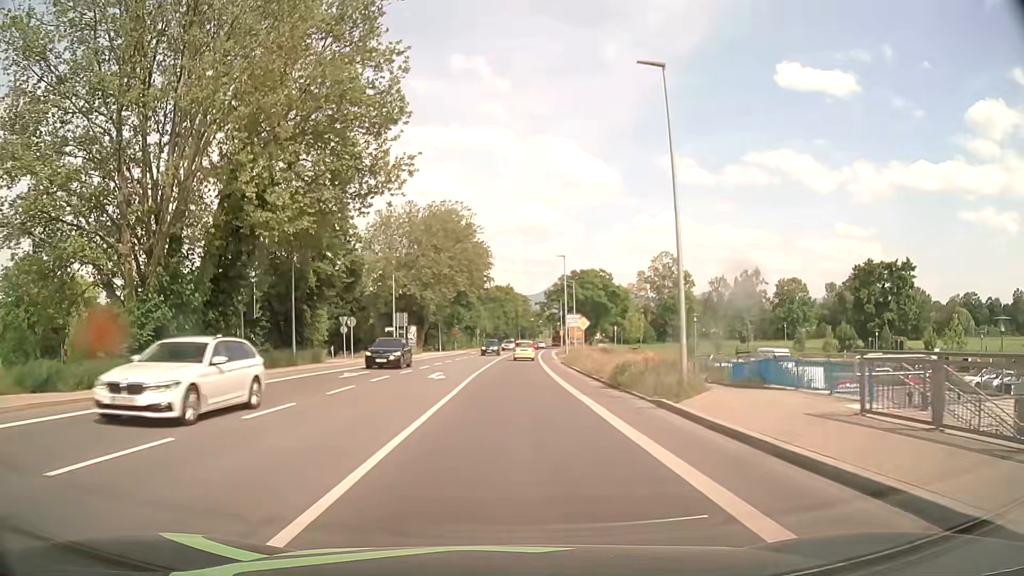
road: secondary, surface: asphalt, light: Day
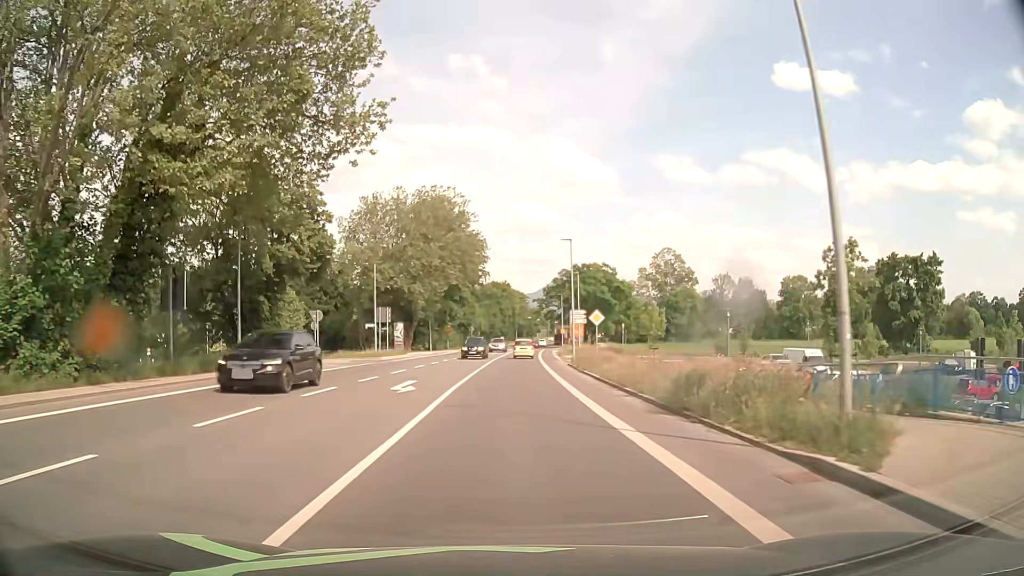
(0.0, +8.0) m; 0°
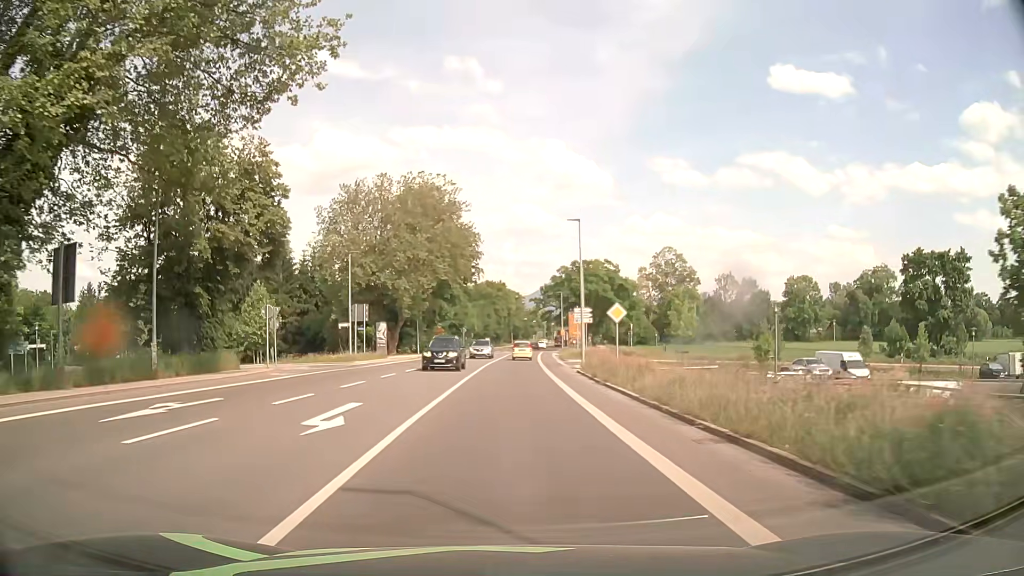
(0.0, +8.0) m; +1°
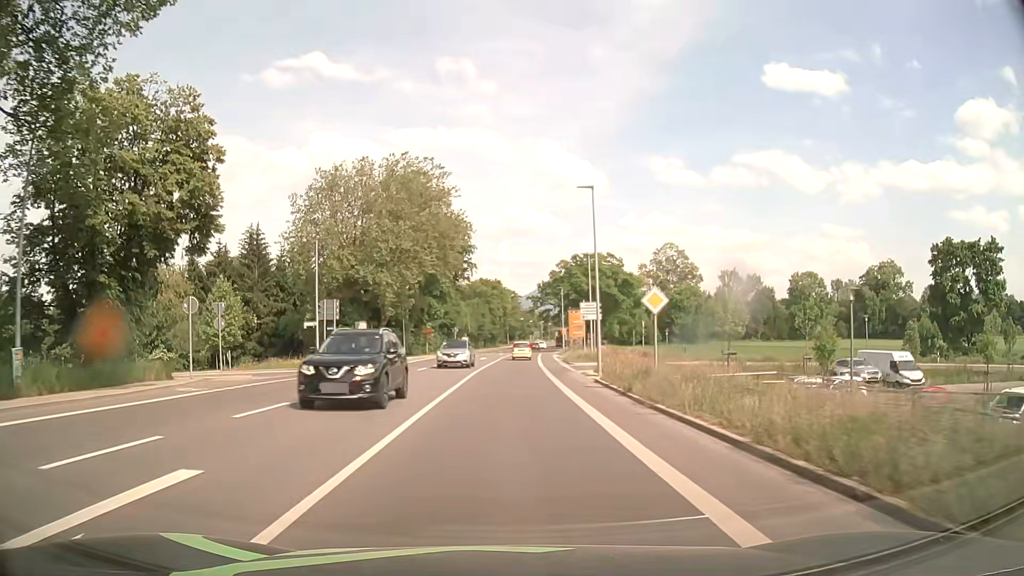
(0.0, +7.9) m; 0°
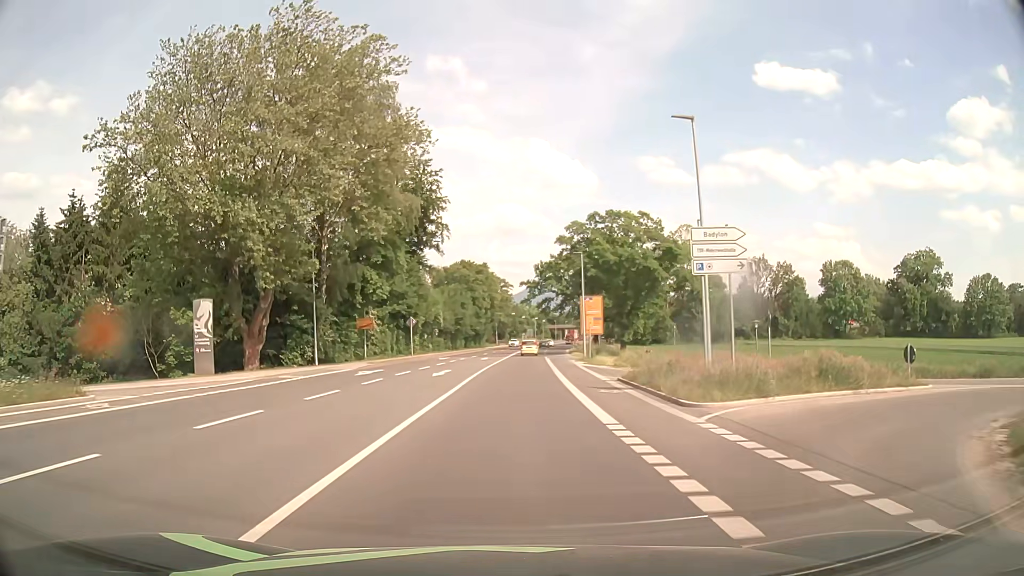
(+0.3, +31.7) m; +1°
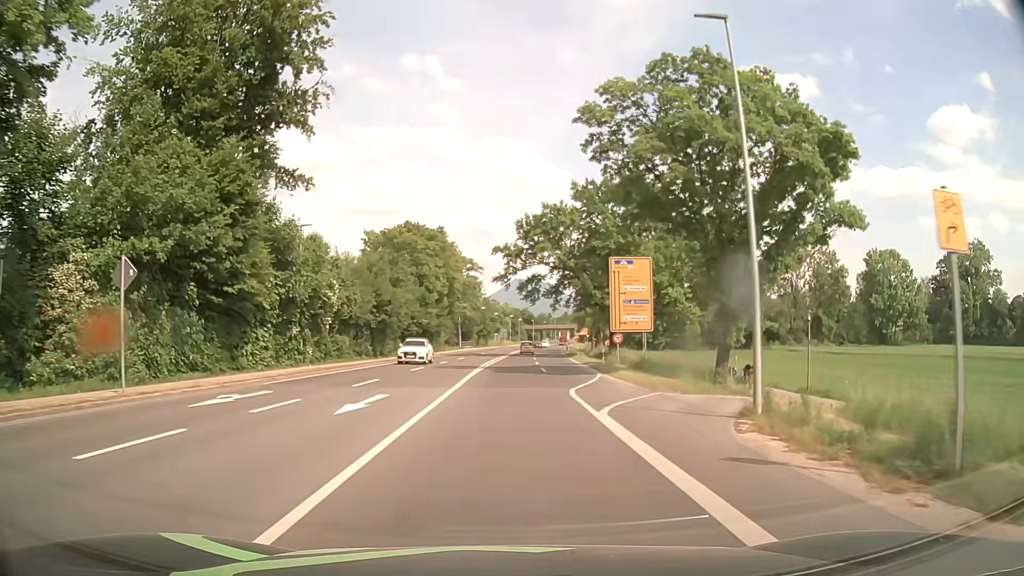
(+0.8, +39.5) m; +2°
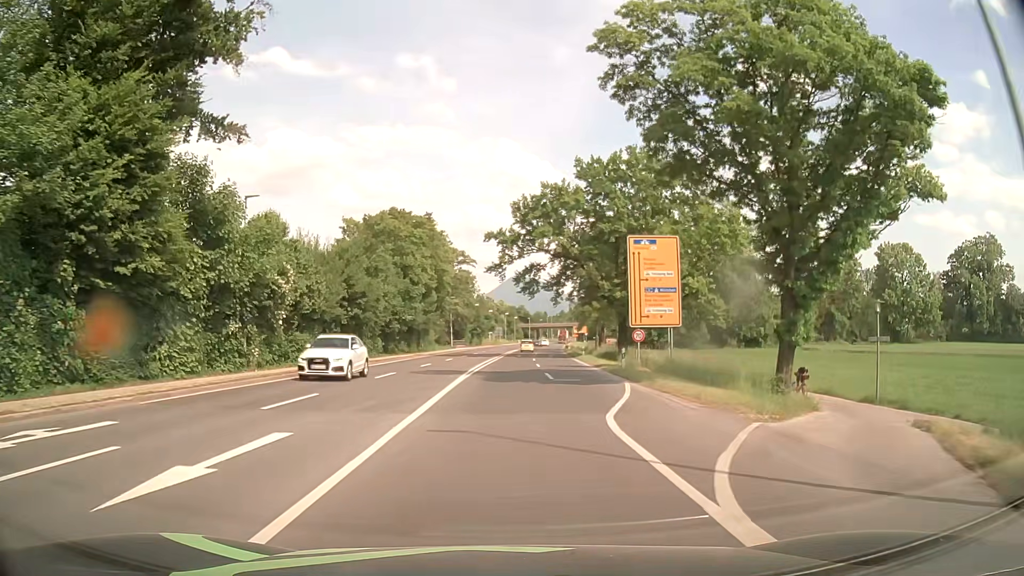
(0.0, +7.9) m; +1°
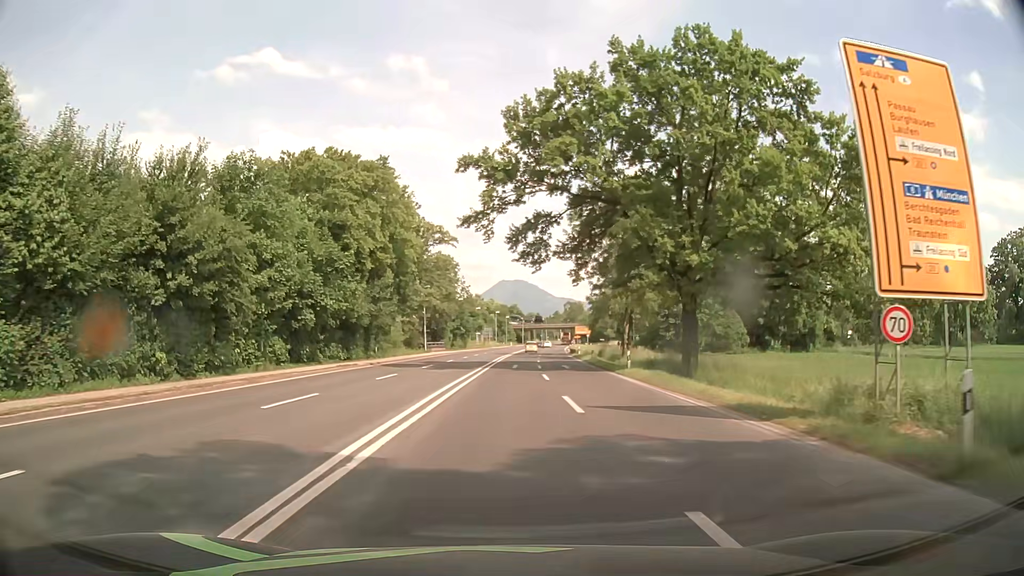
(+0.1, +23.8) m; +1°
(0, +10) (0, +20) (+1, +30) (+1, +40) (+2, +50) (+3, +60) (+4, +70) (+5, +80) (+5, +90) (+7, +100) m
